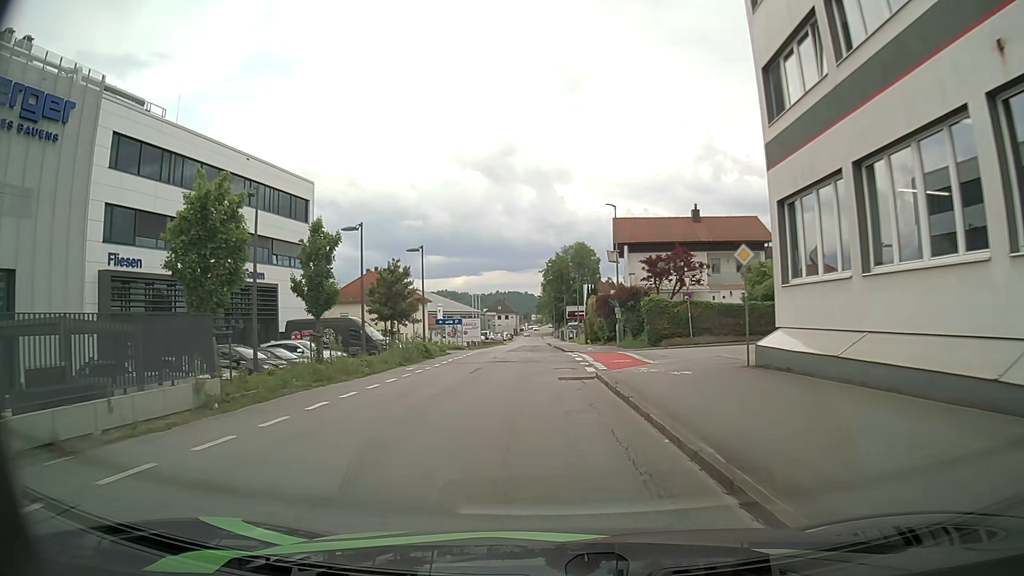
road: residential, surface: asphalt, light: Day
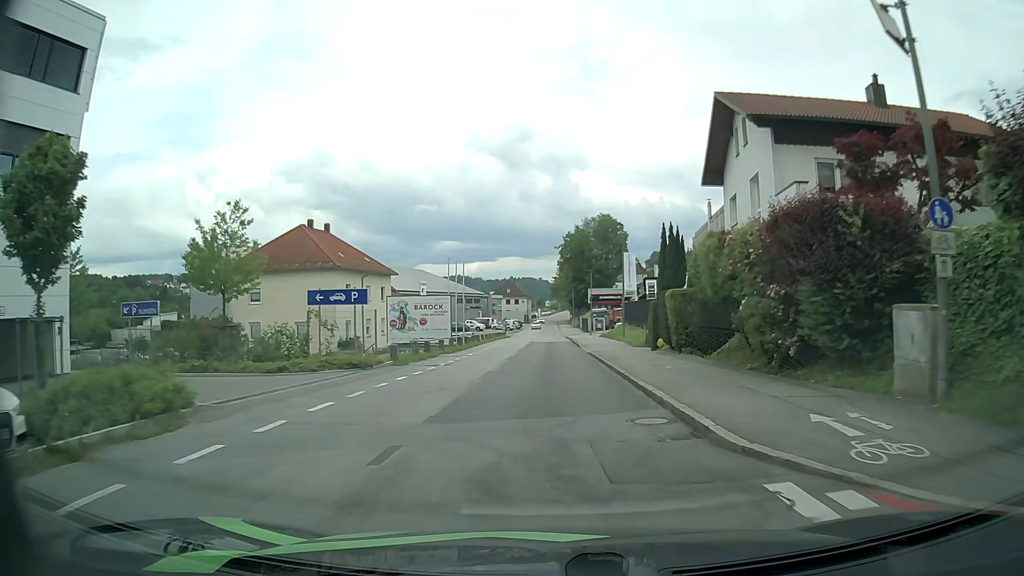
(-0.6, +31.8) m; -1°
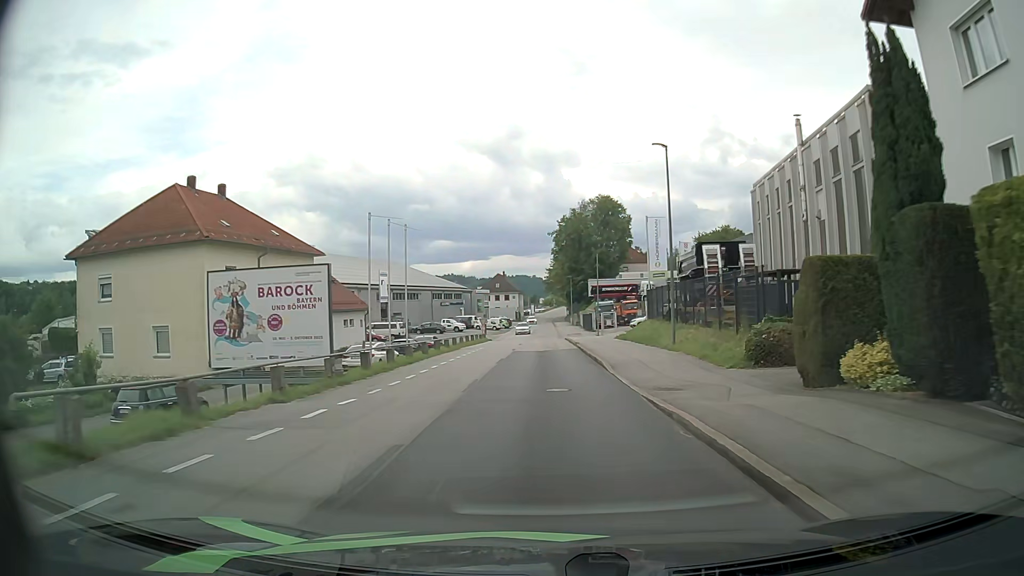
(+0.1, +20.5) m; 0°
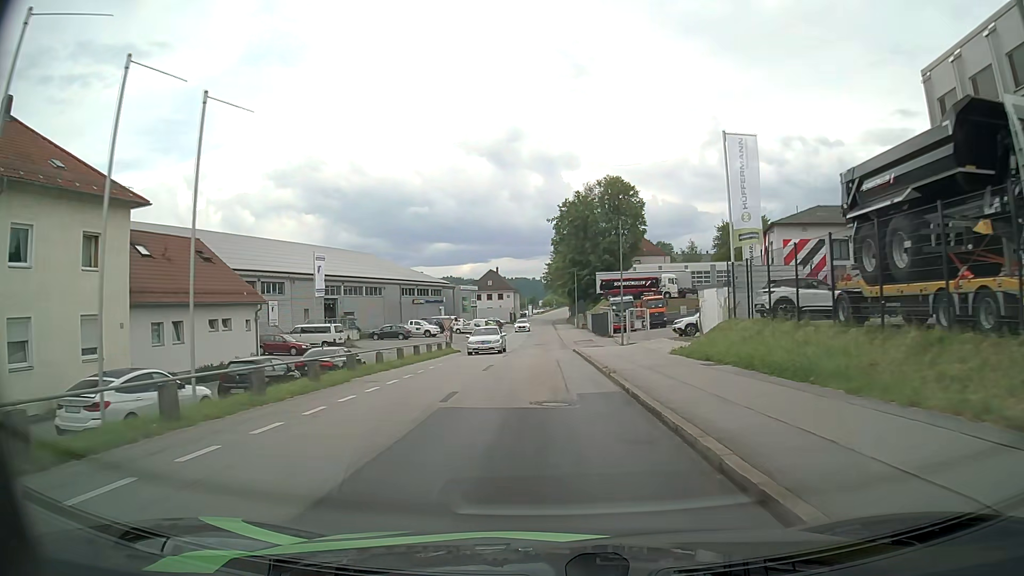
(+0.2, +21.8) m; +1°
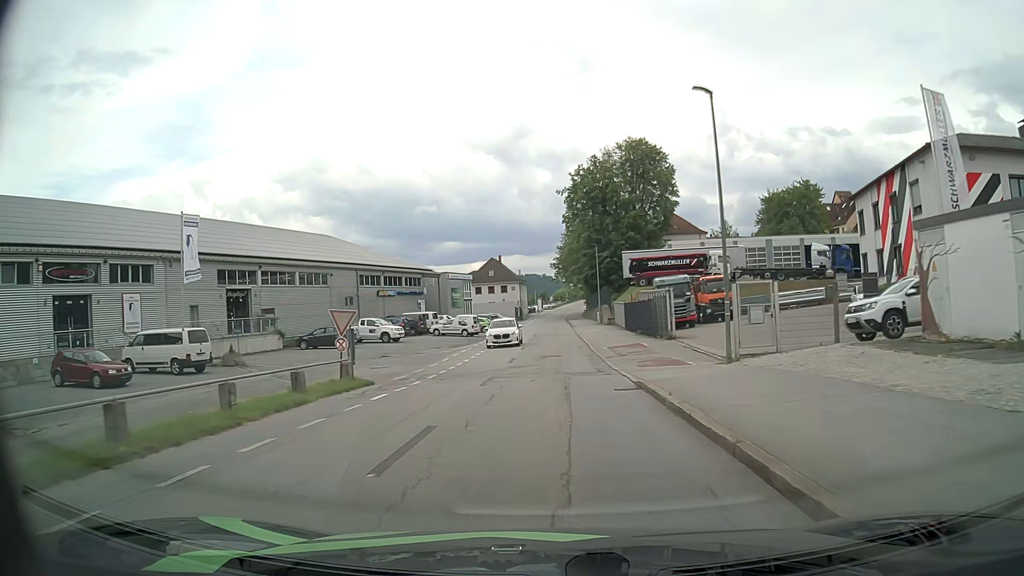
(-0.3, +23.1) m; -1°
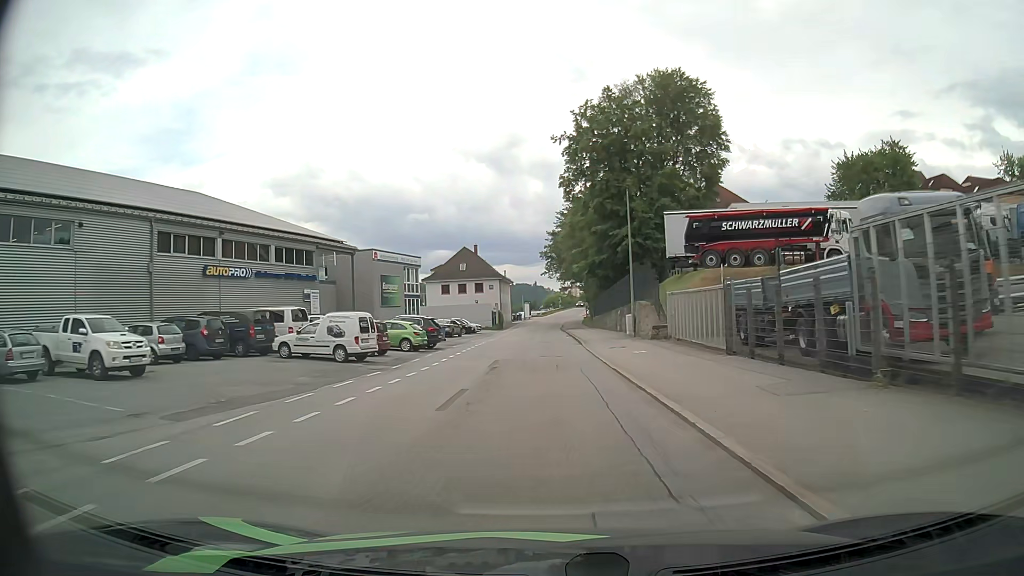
(+0.1, +32.4) m; +1°
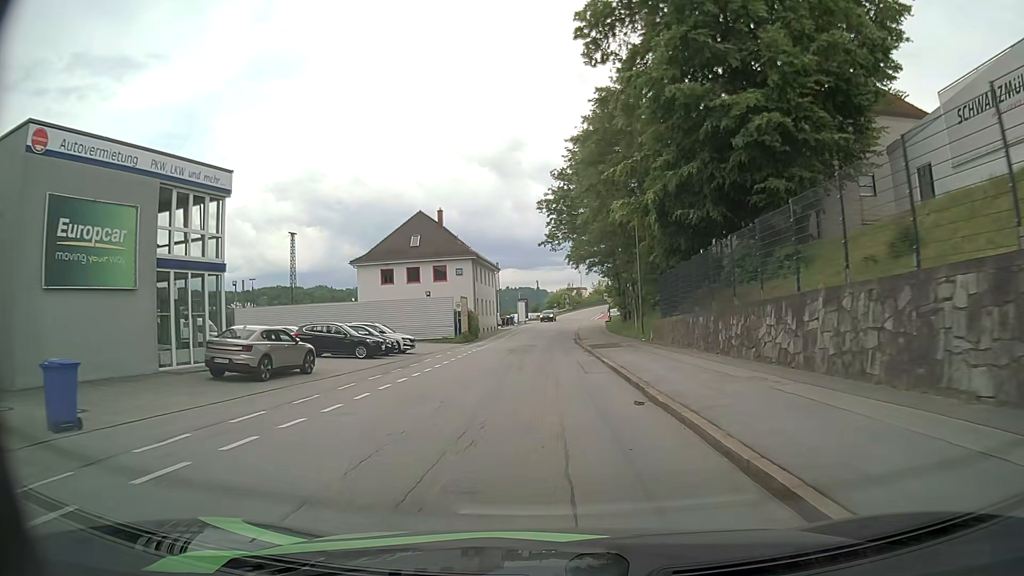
(-0.1, +38.3) m; -1°
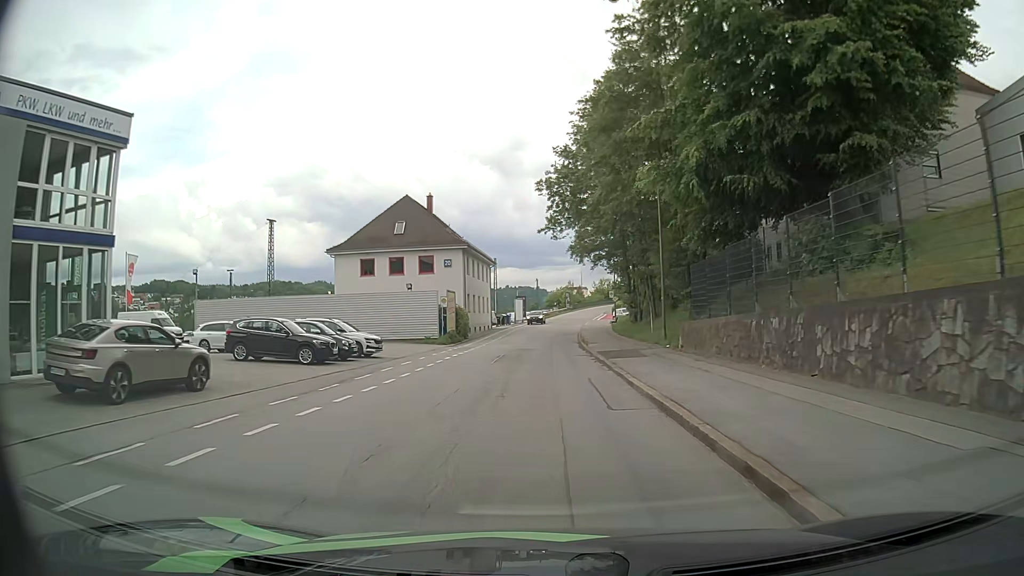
(0.0, +7.1) m; 0°
(0, +10) (0, +20) (0, +30) (0, +40) (0, +50) (+1, +60) (+2, +70) (+2, +80) (+4, +90) (+5, +100) m
